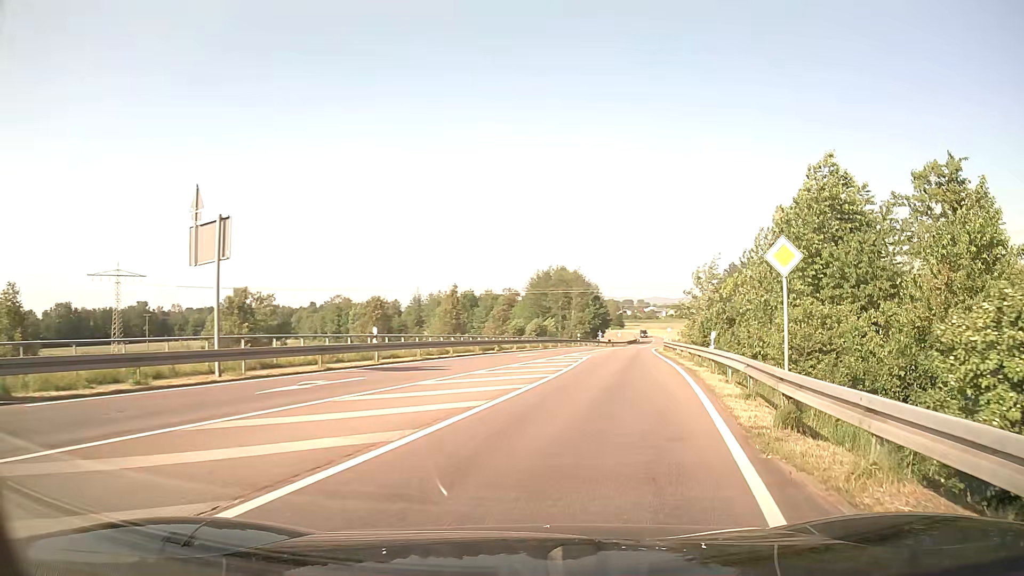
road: secondary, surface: asphalt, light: Day
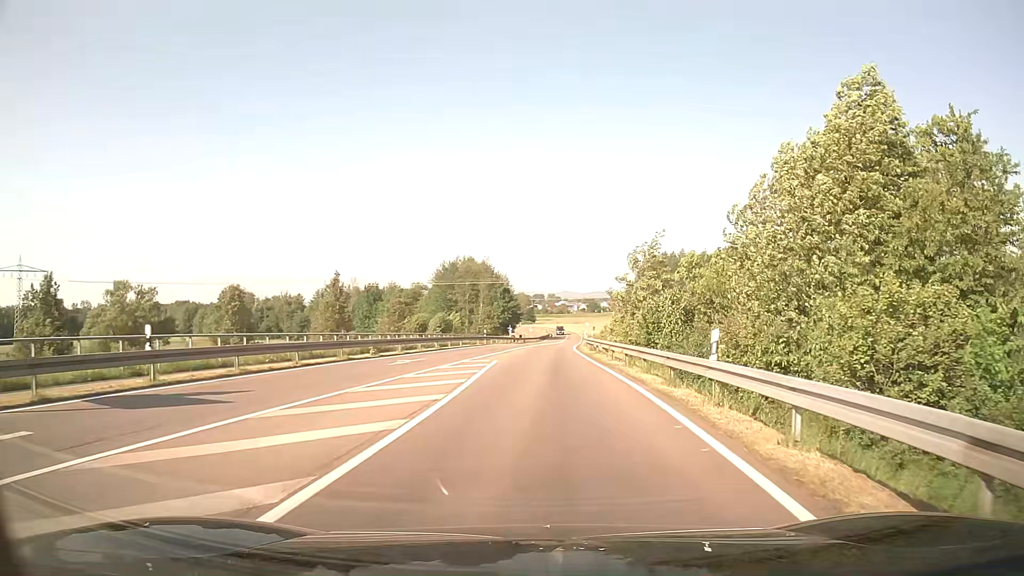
(+0.9, +10.1) m; +8°
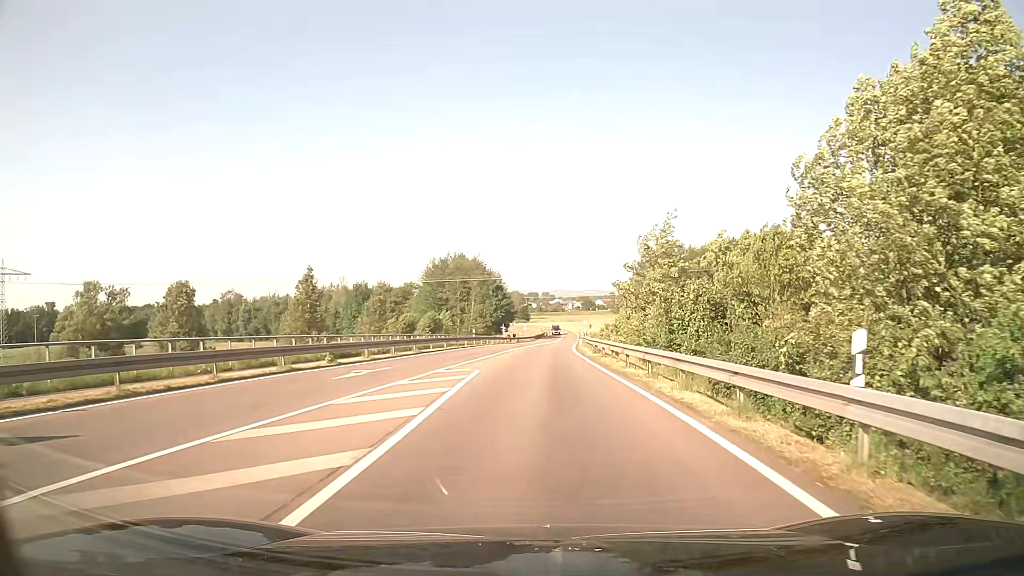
(+0.1, +5.9) m; +1°
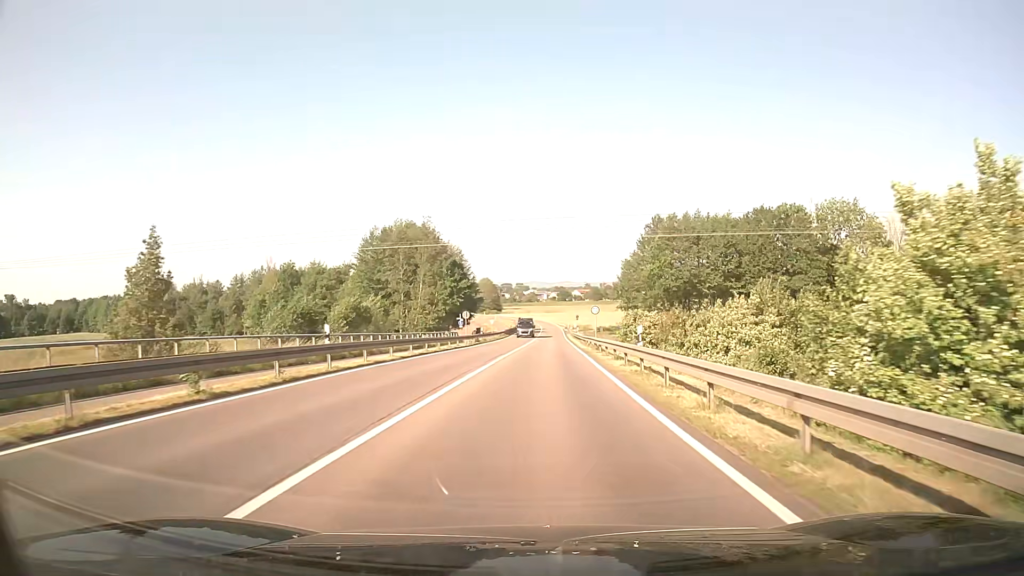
(+0.4, +36.0) m; +2°
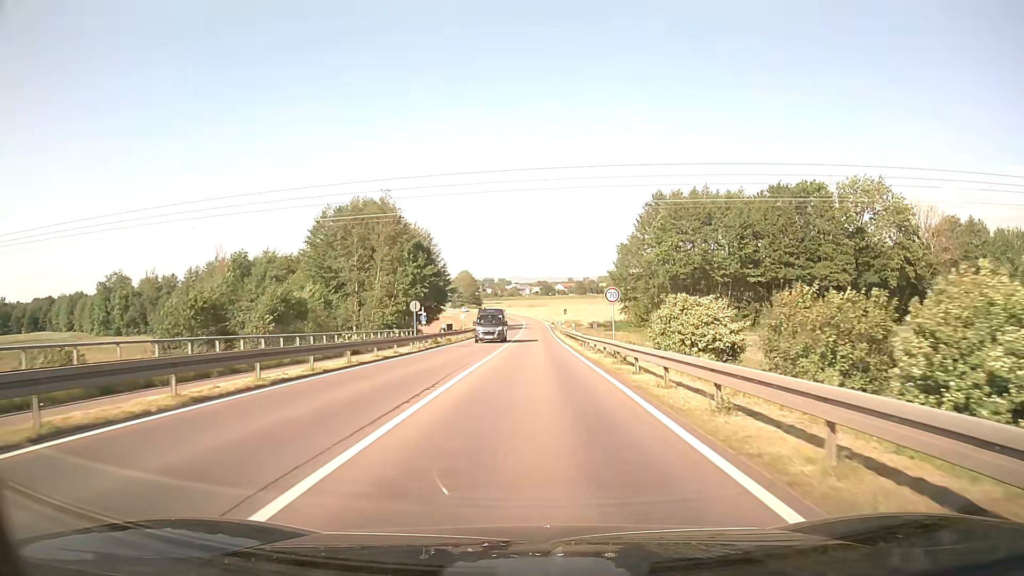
(+0.3, +16.9) m; +2°
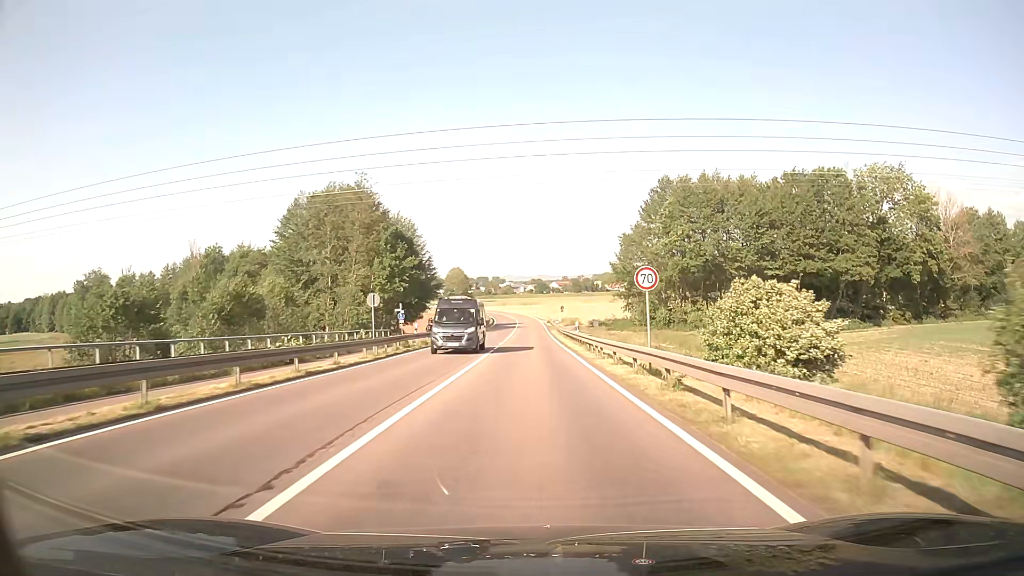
(+0.1, +8.9) m; +1°
